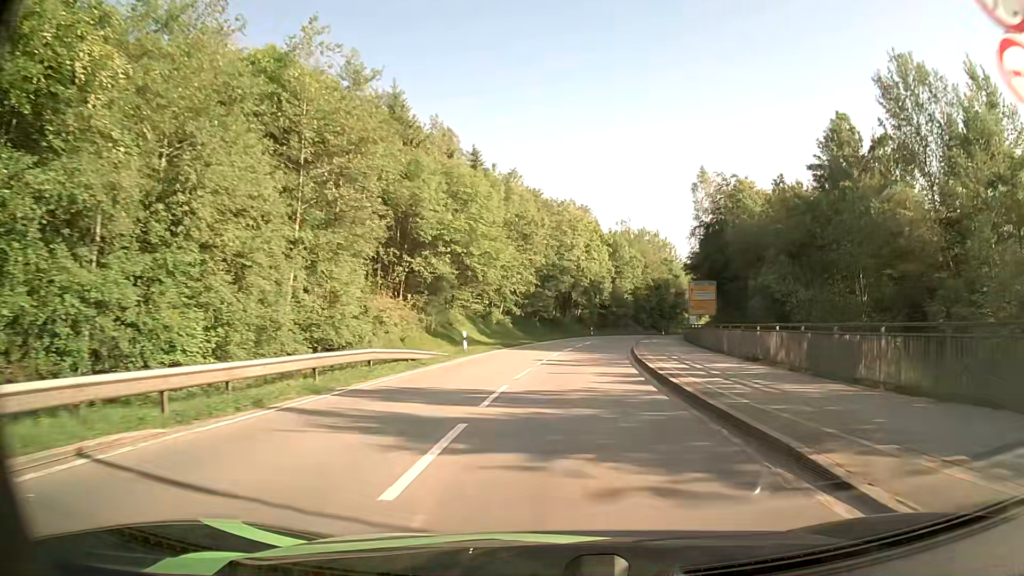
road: secondary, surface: asphalt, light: Day
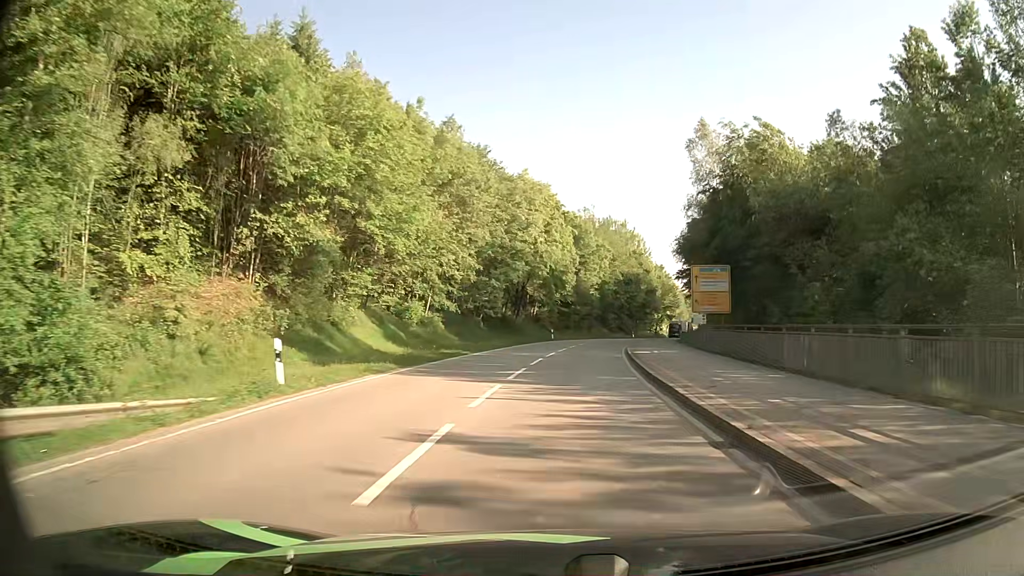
(+0.7, +18.0) m; +4°
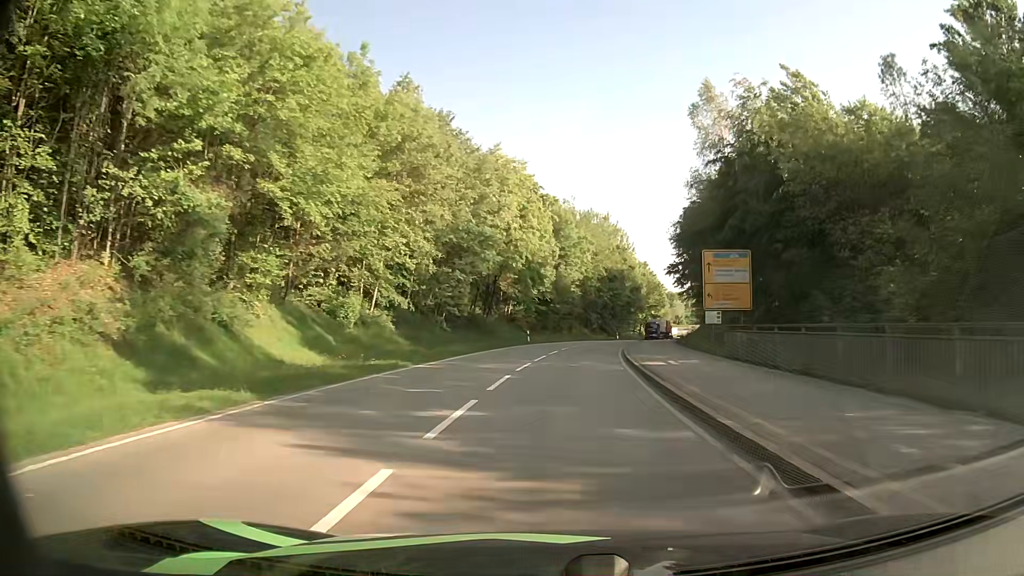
(+0.1, +9.1) m; +2°
